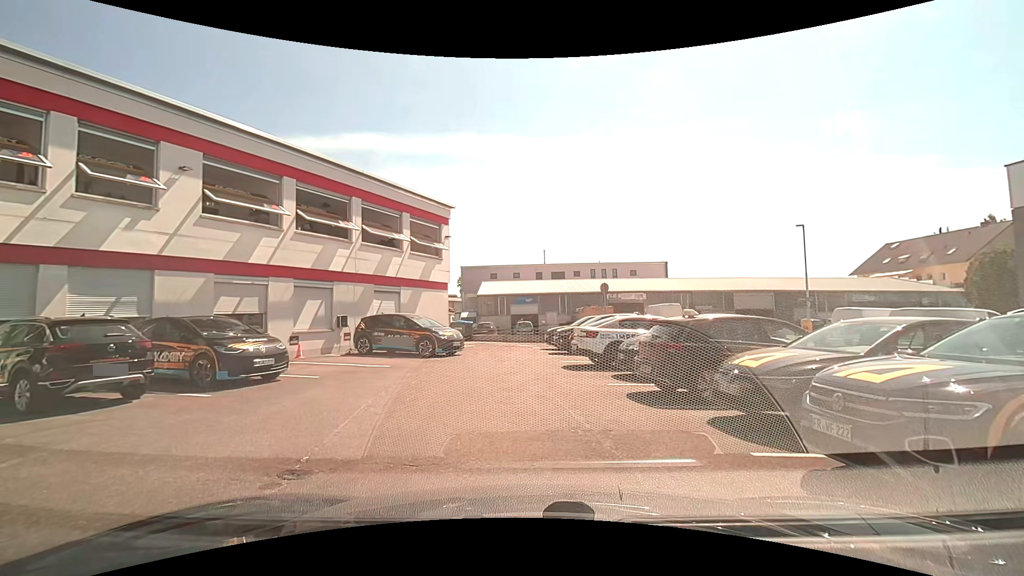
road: unclassified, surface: asphalt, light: Day
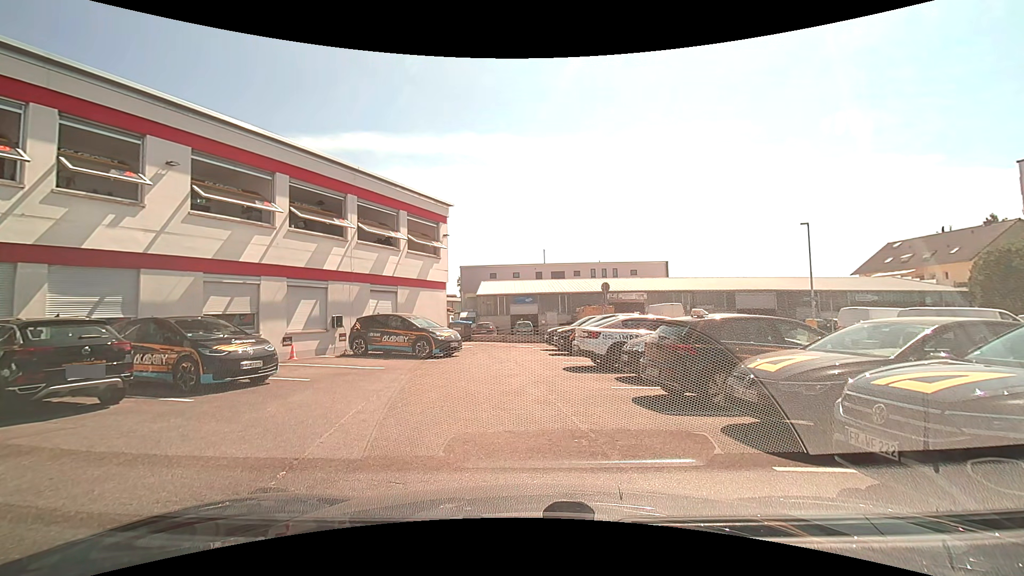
(0.0, +0.5) m; 0°
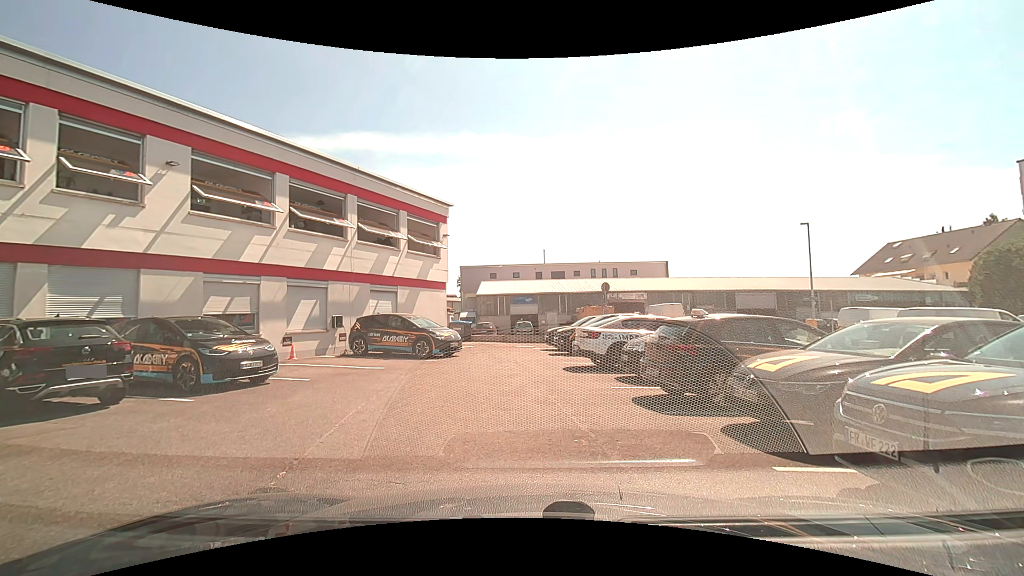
(0.0, 0.0) m; 0°
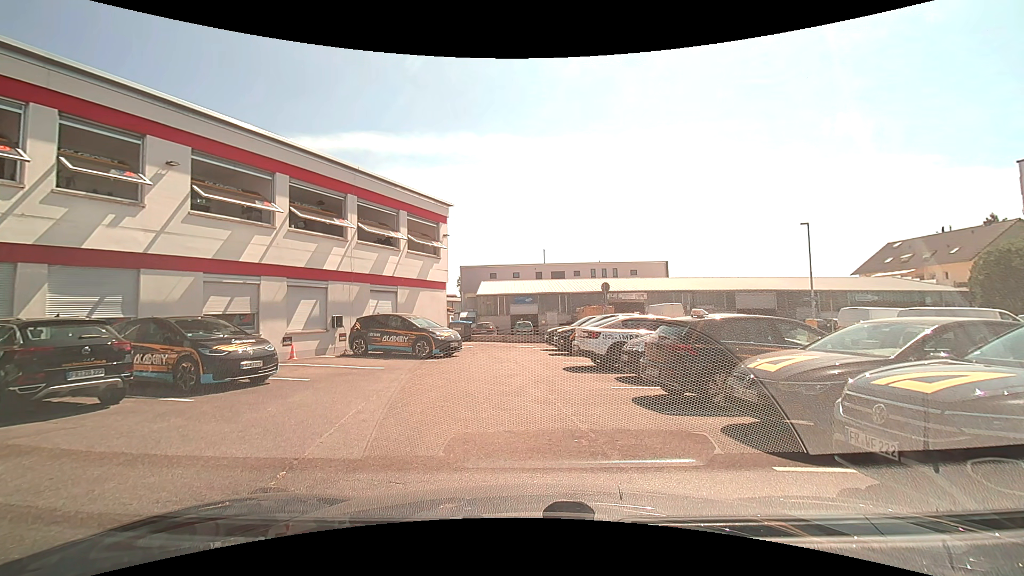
(0.0, 0.0) m; 0°
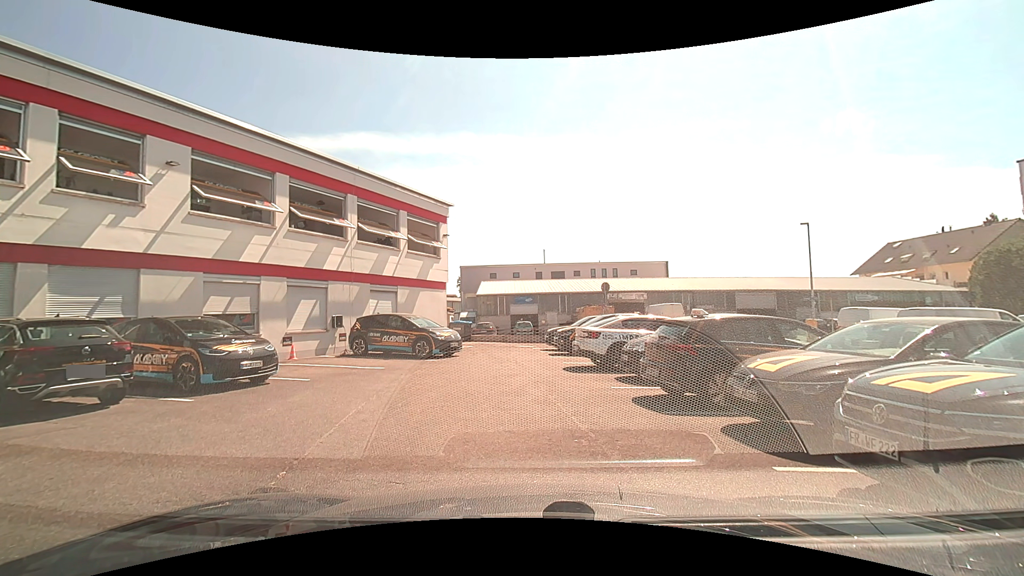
(0.0, 0.0) m; 0°
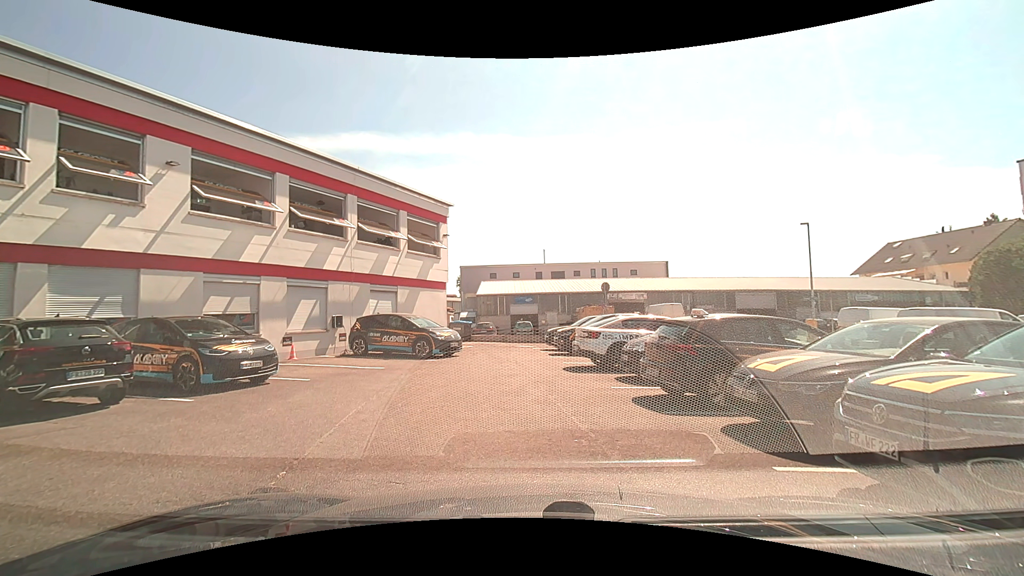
(0.0, 0.0) m; 0°
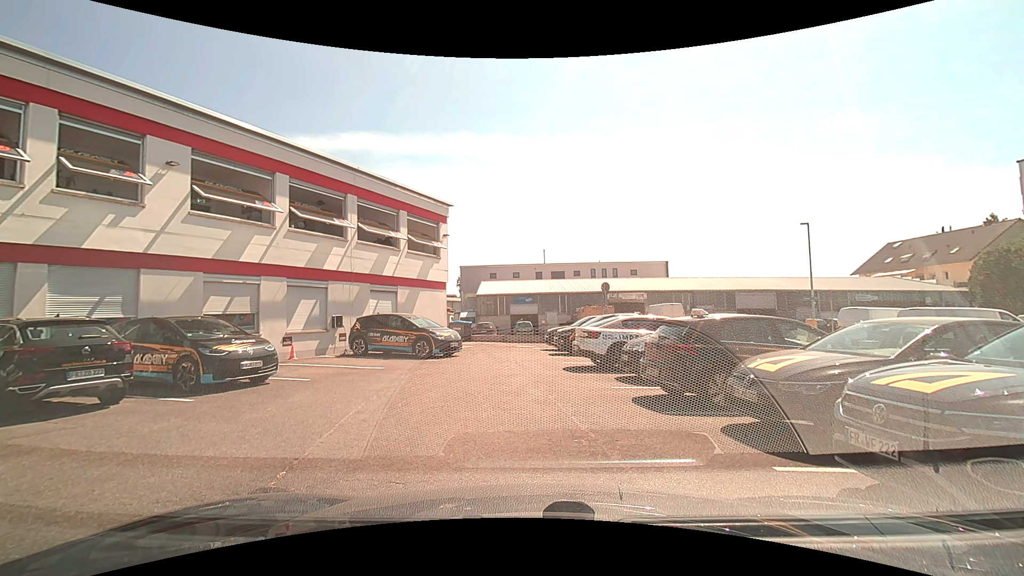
(0.0, 0.0) m; 0°
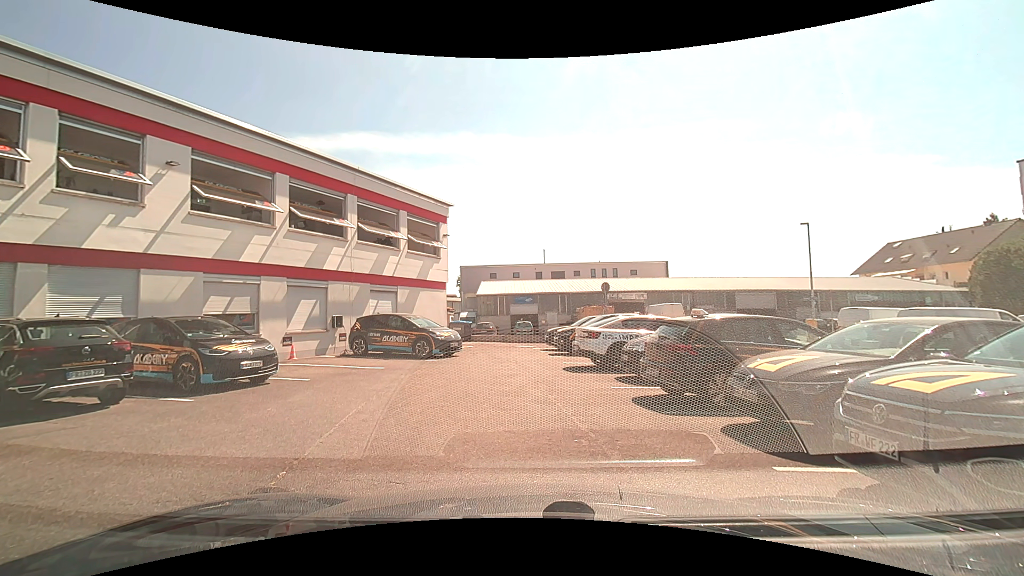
(0.0, 0.0) m; 0°
